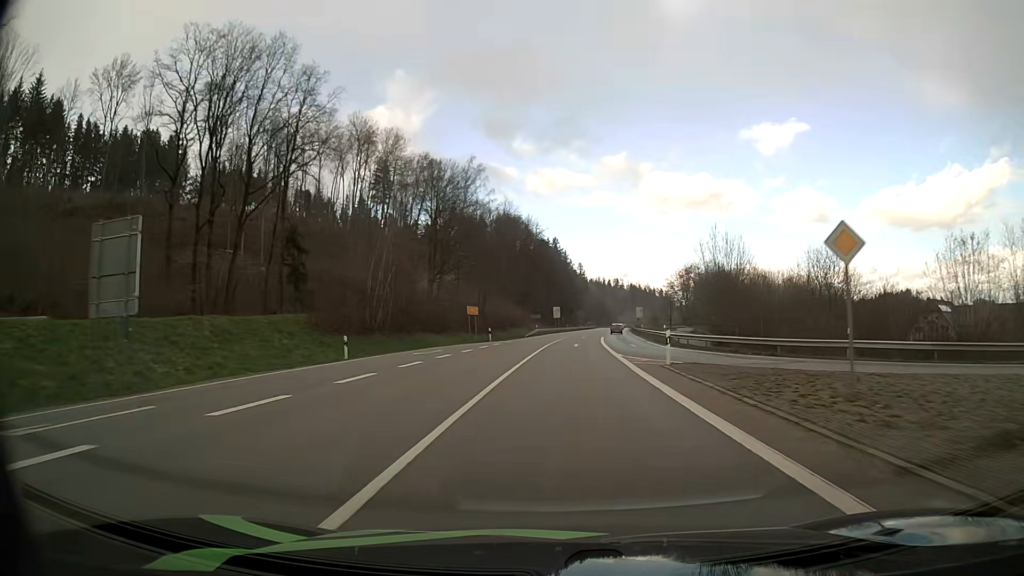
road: primary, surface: asphalt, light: Day
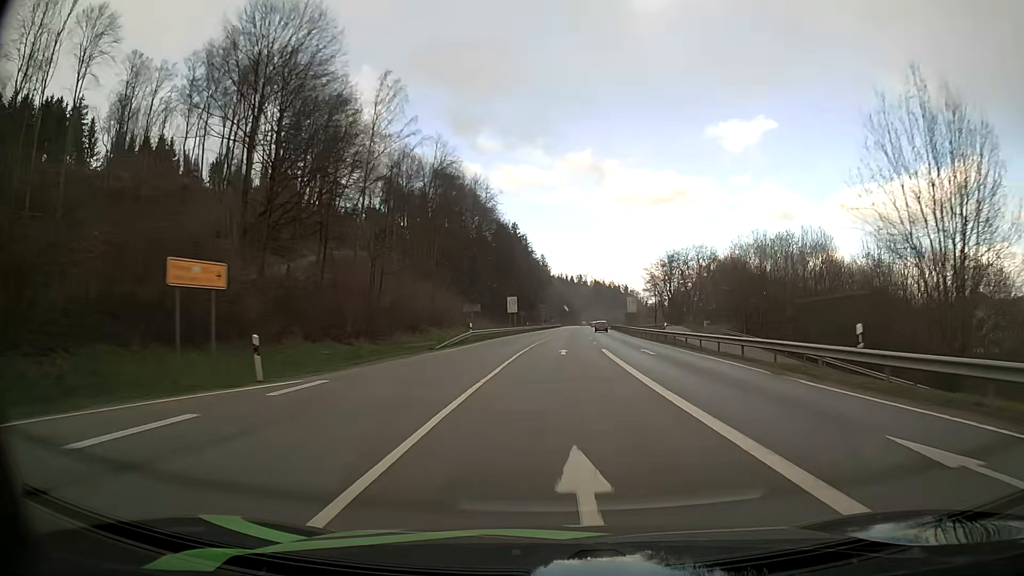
(+1.3, +39.3) m; +3°
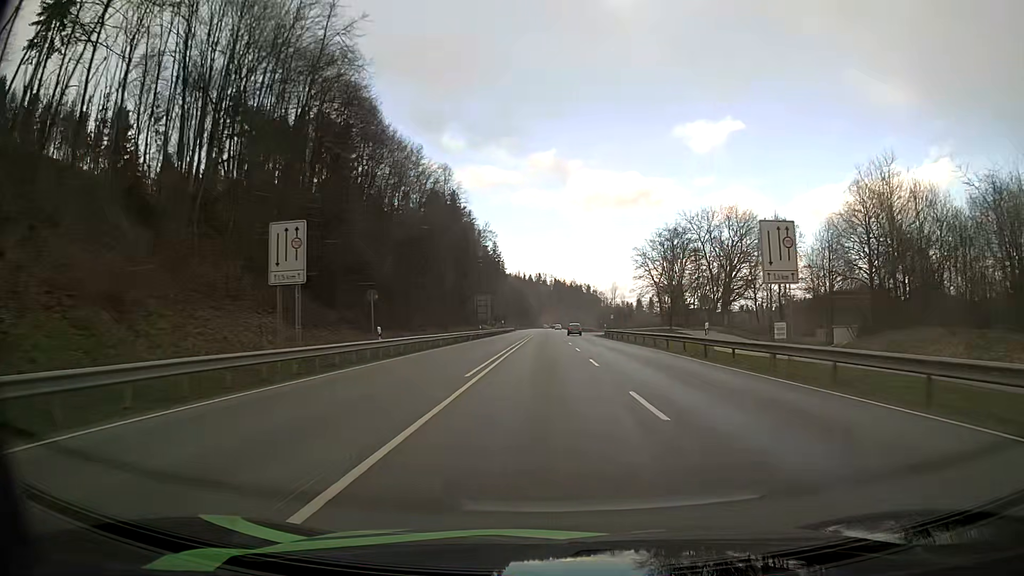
(+2.3, +68.0) m; +3°
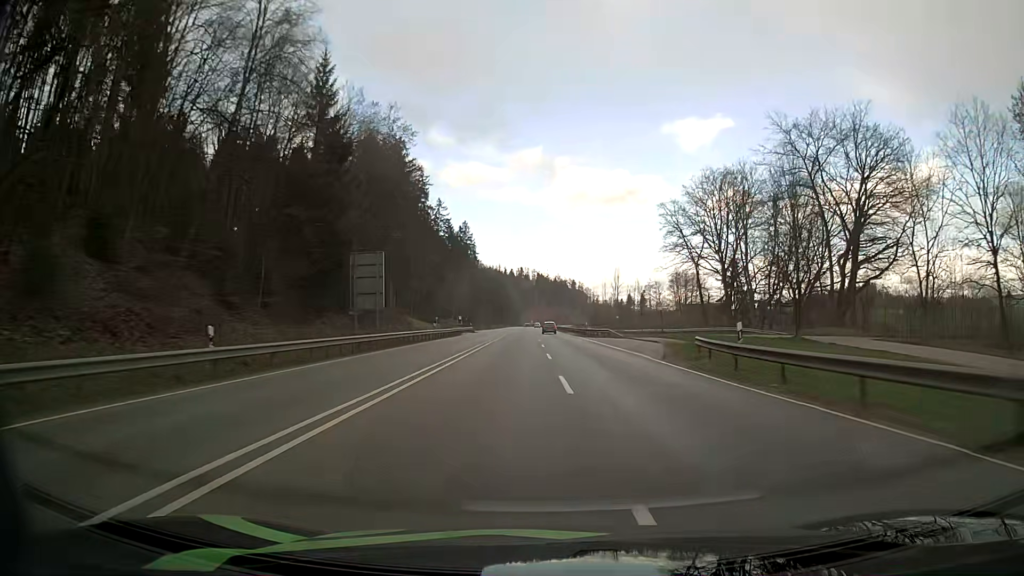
(+0.7, +56.6) m; +2°
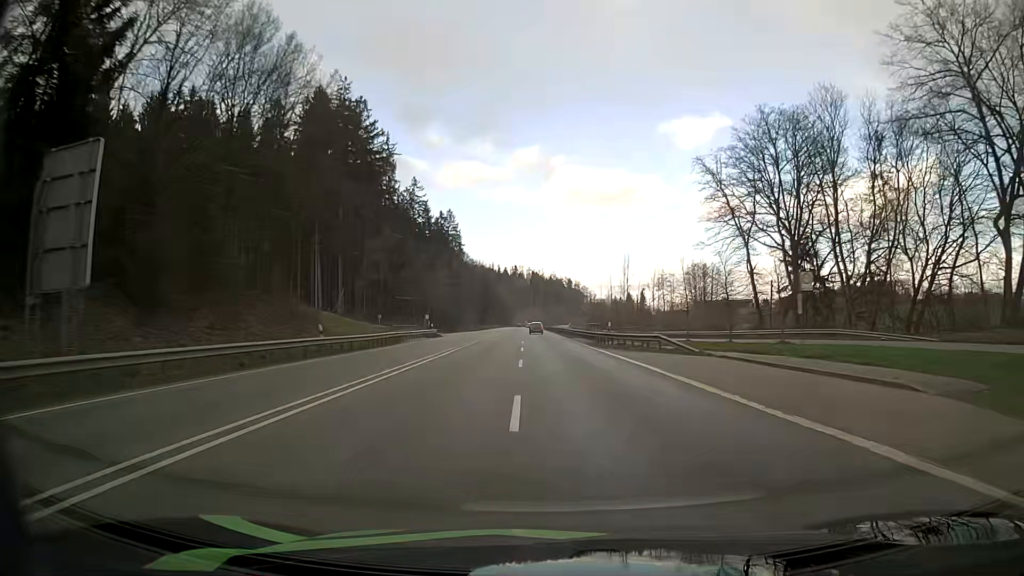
(+0.1, +28.6) m; 0°
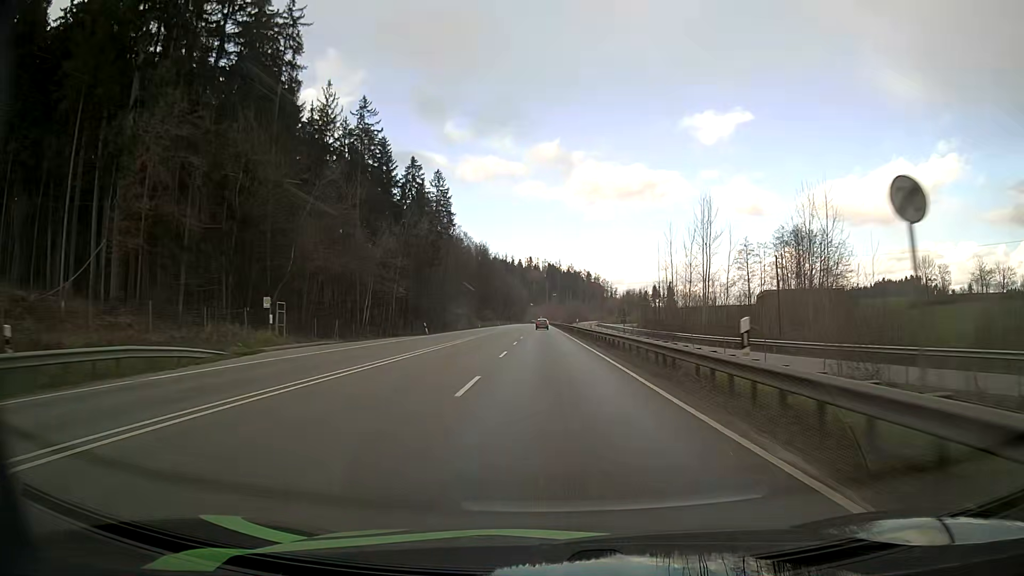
(-0.5, +56.5) m; -1°
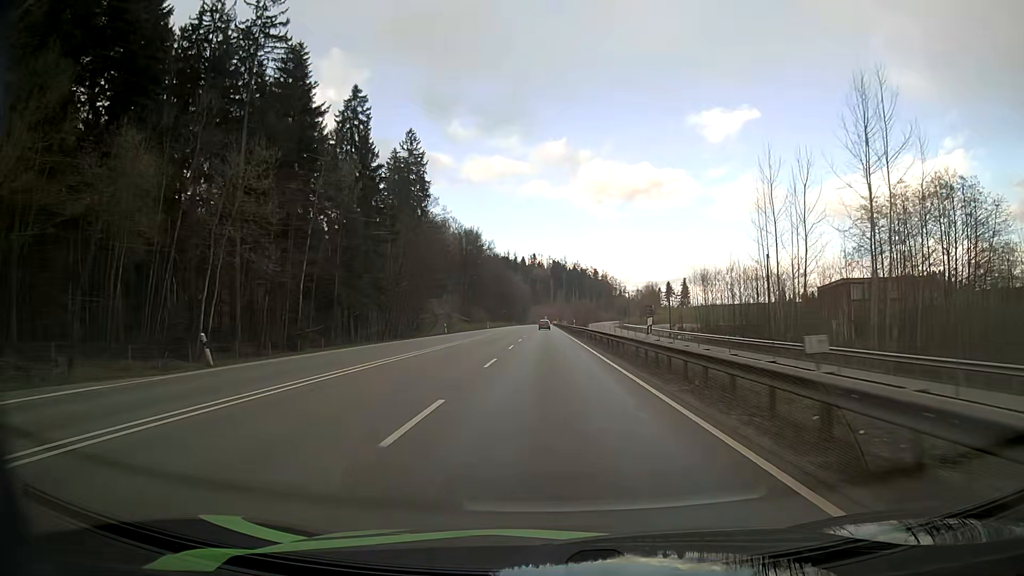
(-0.1, +40.5) m; 0°
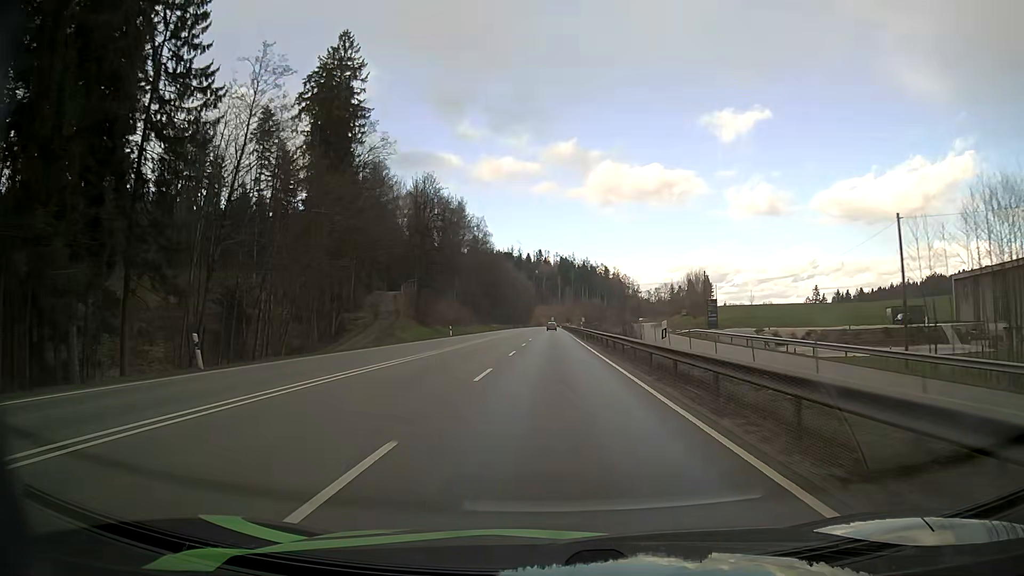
(-0.2, +51.8) m; -1°
(0, +10) (0, +20) (0, +30) (0, +40) (0, +50) (0, +60) (0, +70) (0, +80) (0, +90) (0, +100) m
